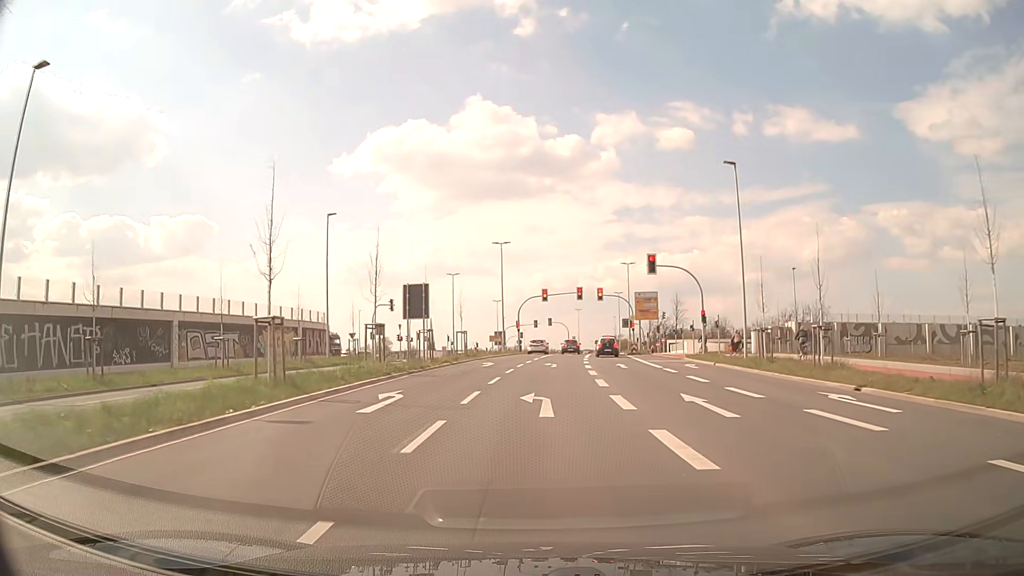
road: secondary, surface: asphalt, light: Day
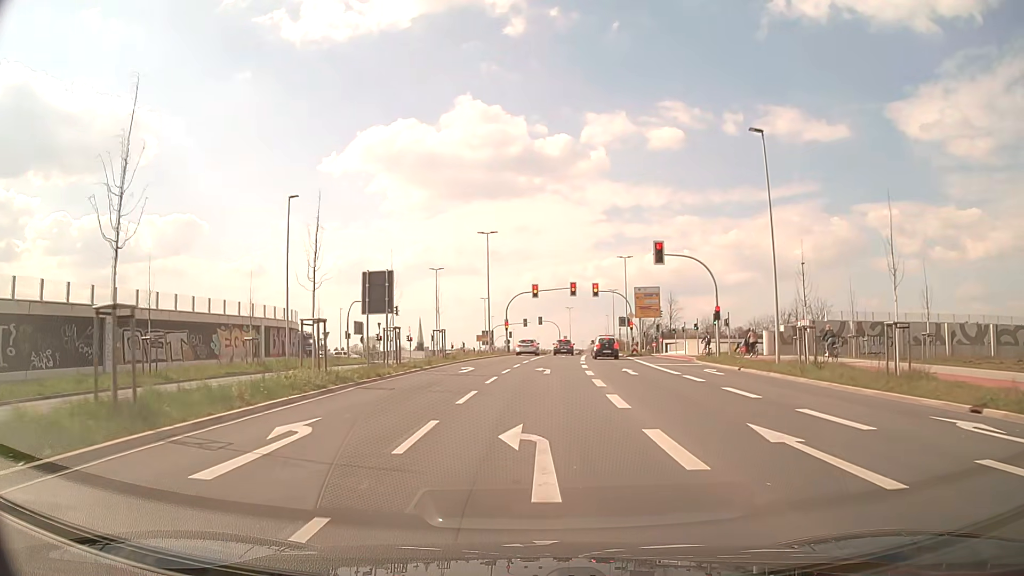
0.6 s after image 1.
(+0.1, +5.9) m; +1°
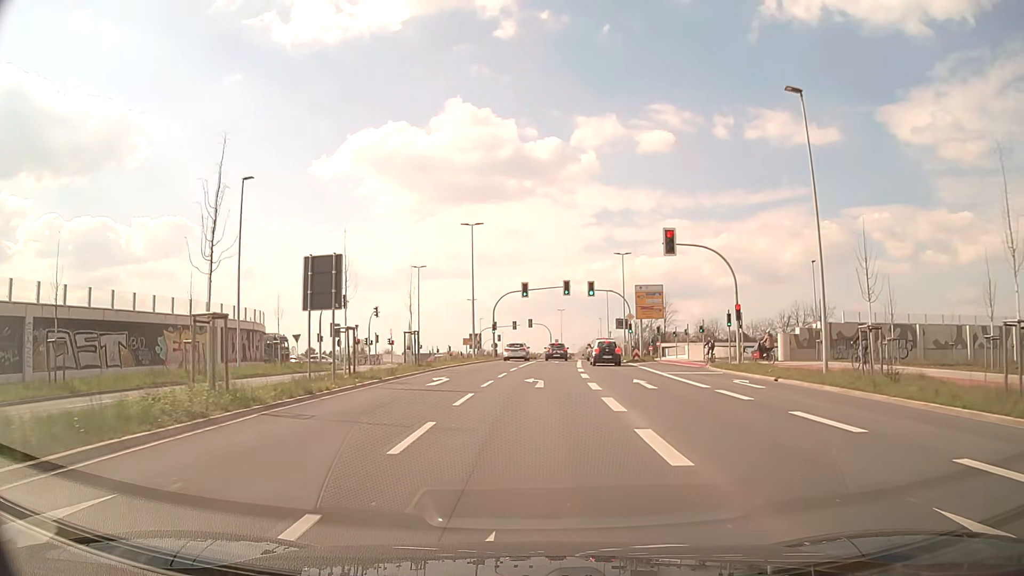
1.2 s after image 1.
(0.0, +5.8) m; +1°
